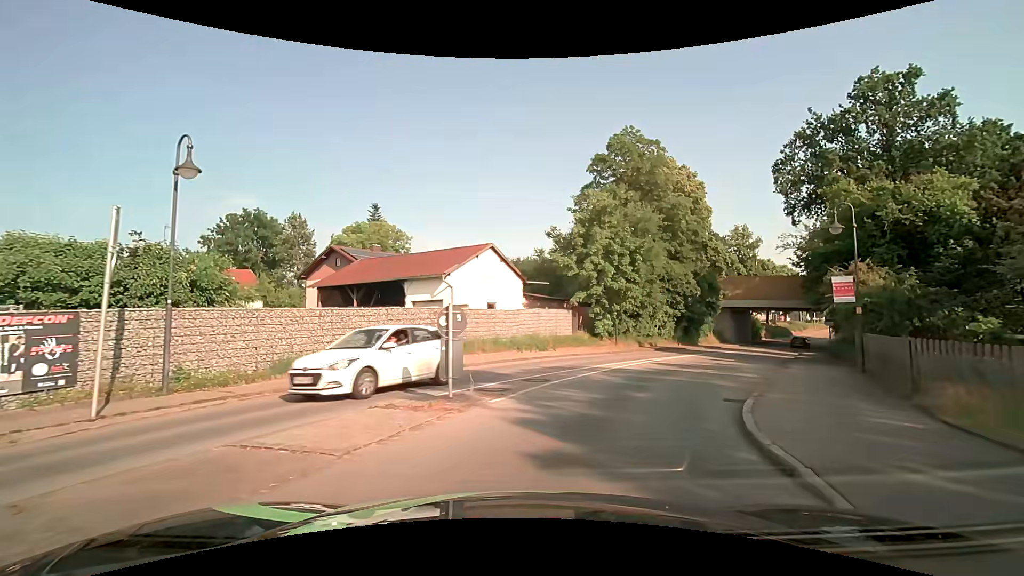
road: secondary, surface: asphalt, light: Day
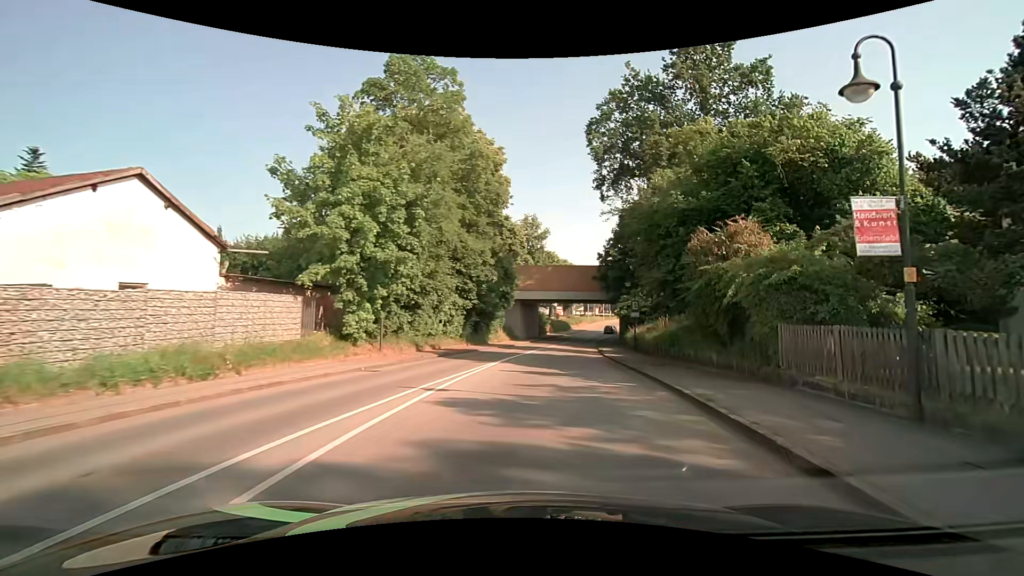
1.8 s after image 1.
(+2.8, +13.0) m; +25°
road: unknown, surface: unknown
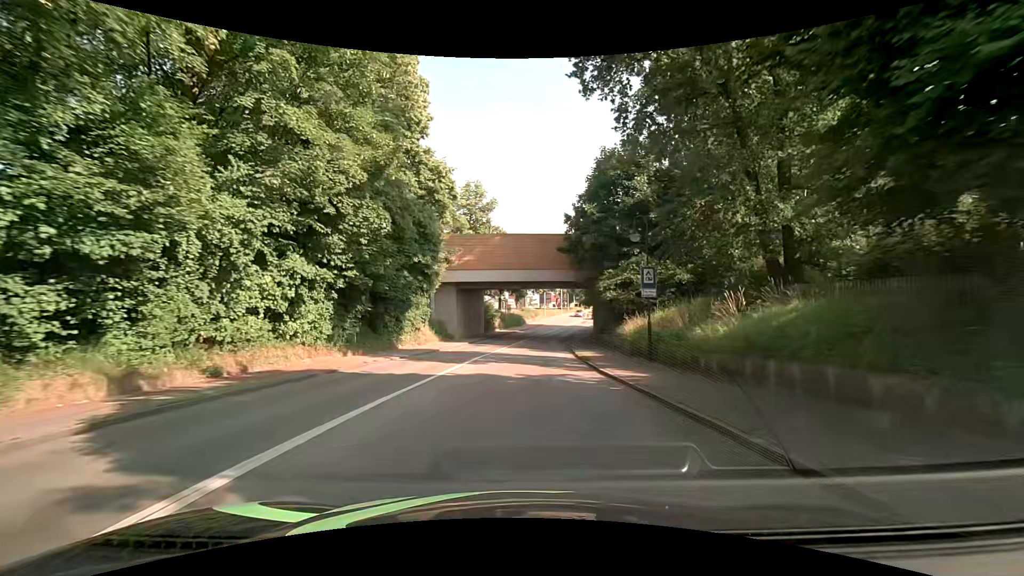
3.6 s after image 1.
(+1.2, +17.6) m; +5°
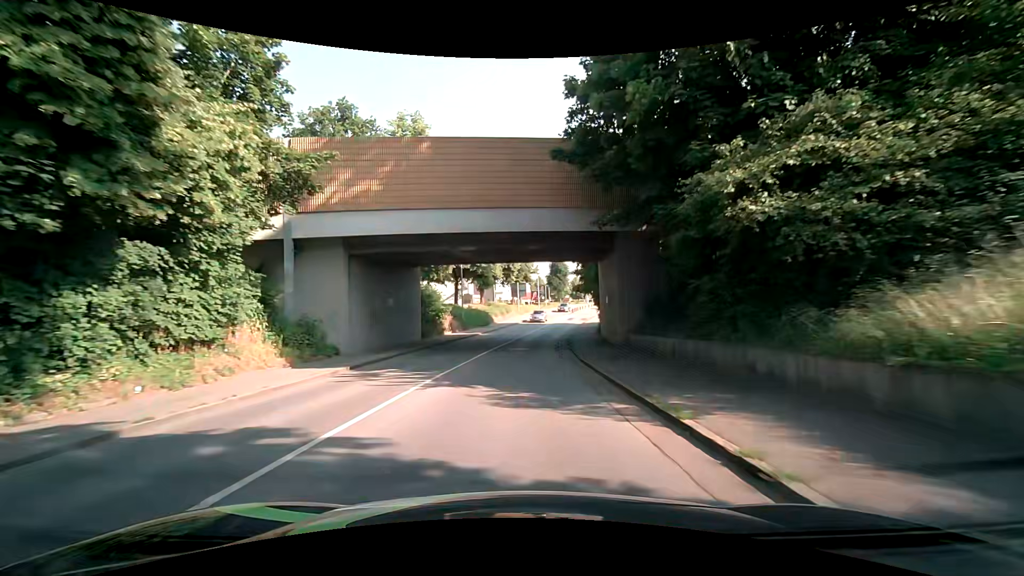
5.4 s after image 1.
(+0.6, +21.6) m; +3°
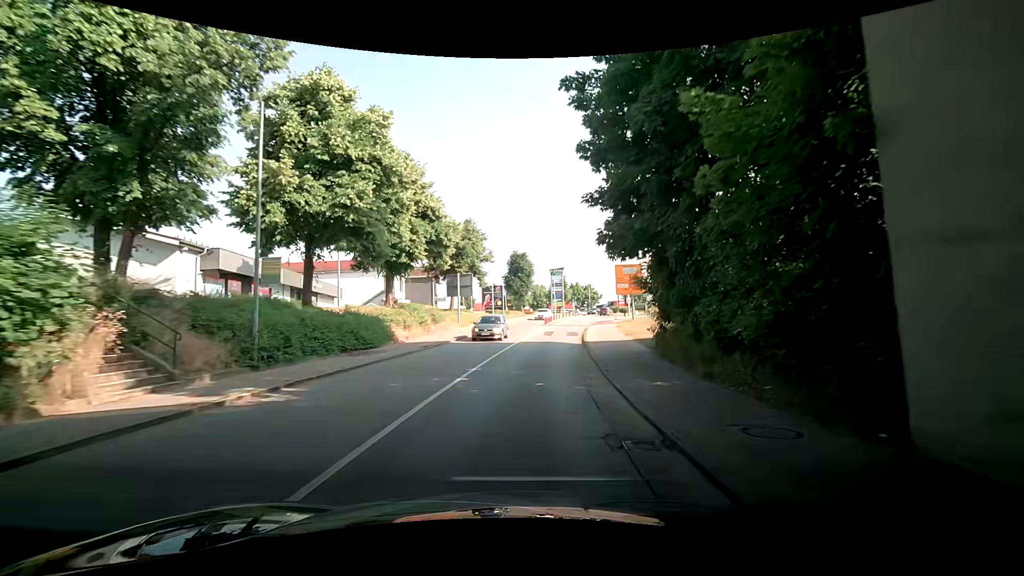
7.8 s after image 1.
(+1.7, +29.1) m; +9°
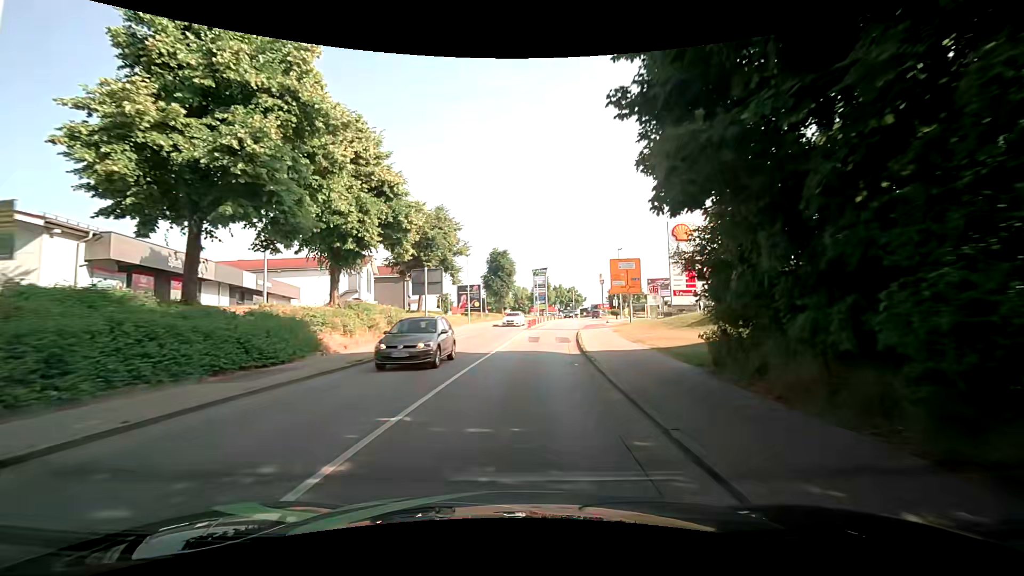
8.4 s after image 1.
(+0.2, +7.0) m; +1°
